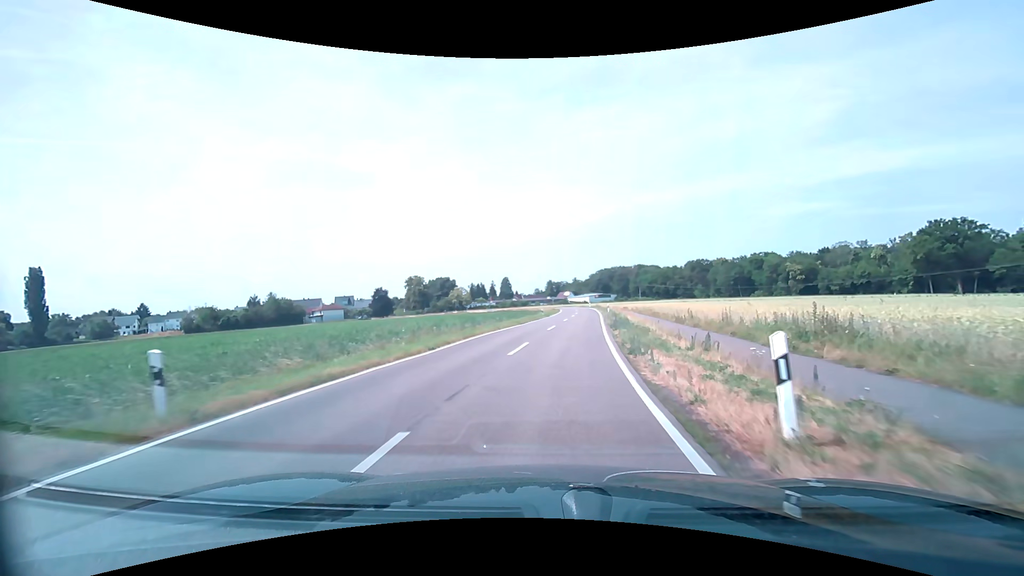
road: tertiary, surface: asphalt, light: Day
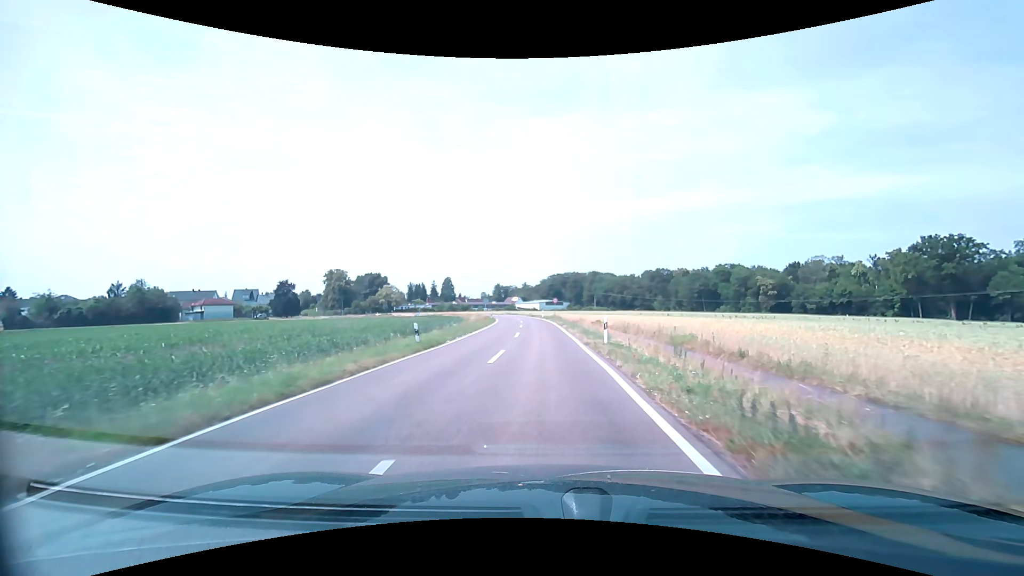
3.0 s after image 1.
(+2.6, +36.5) m; +6°
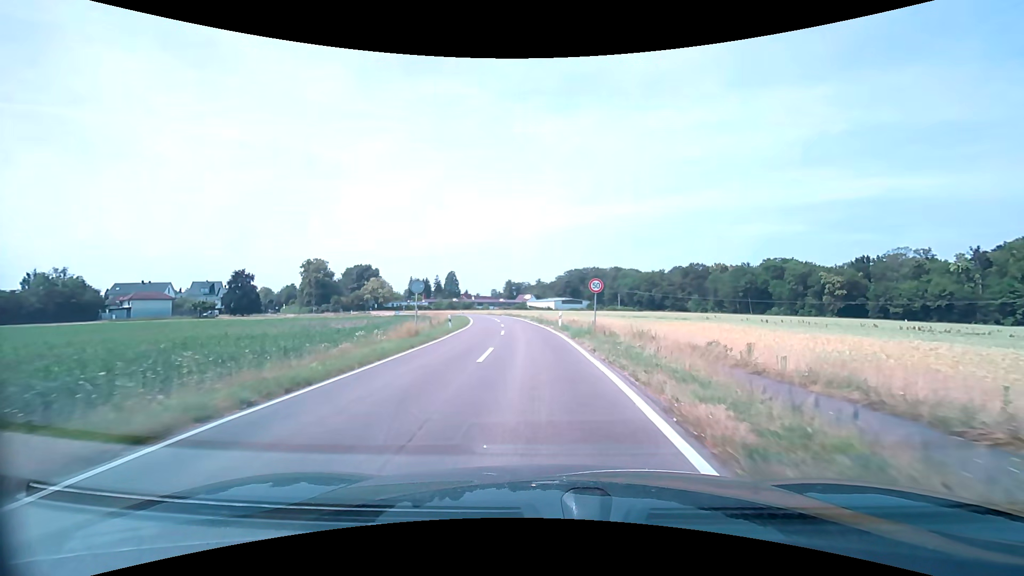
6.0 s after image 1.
(0.0, +36.5) m; -1°
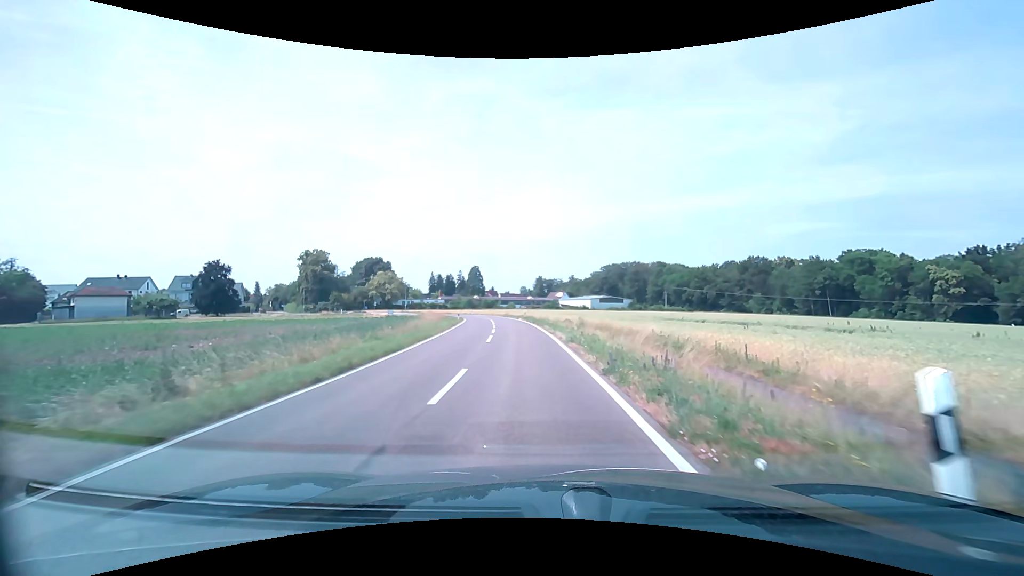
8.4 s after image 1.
(-0.8, +29.1) m; -3°
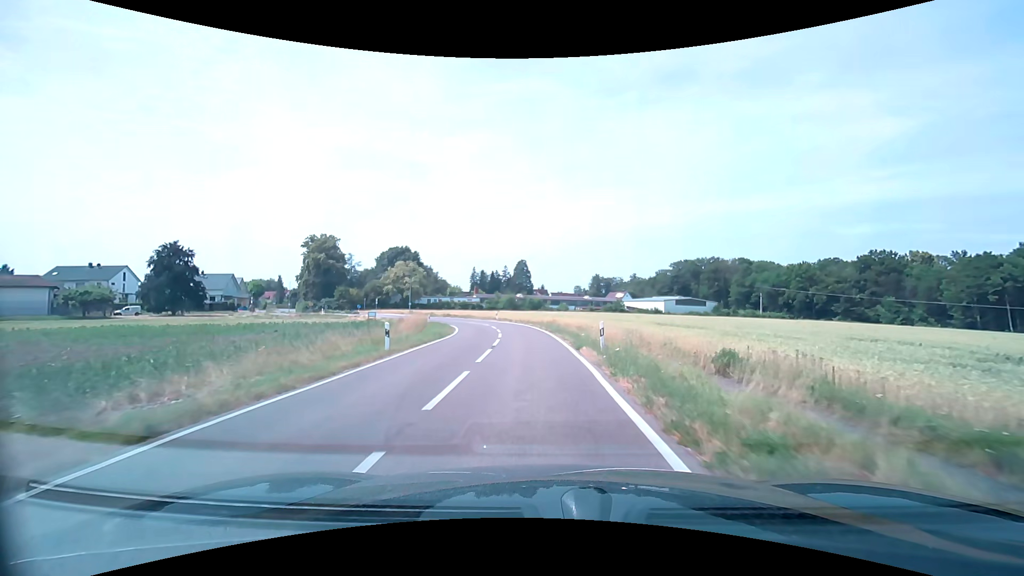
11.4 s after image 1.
(-2.1, +36.5) m; -6°
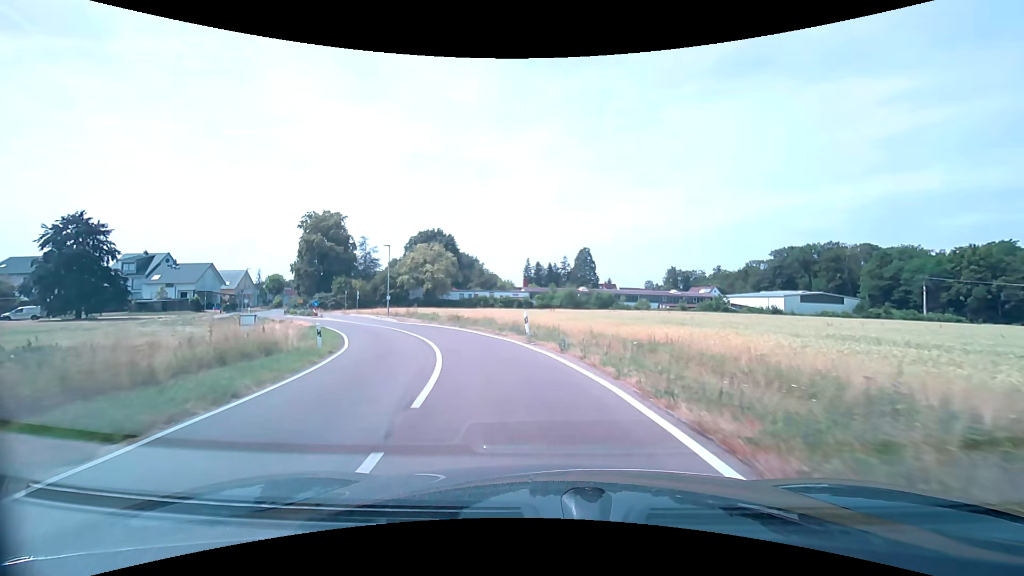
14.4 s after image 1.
(-1.9, +36.2) m; -7°
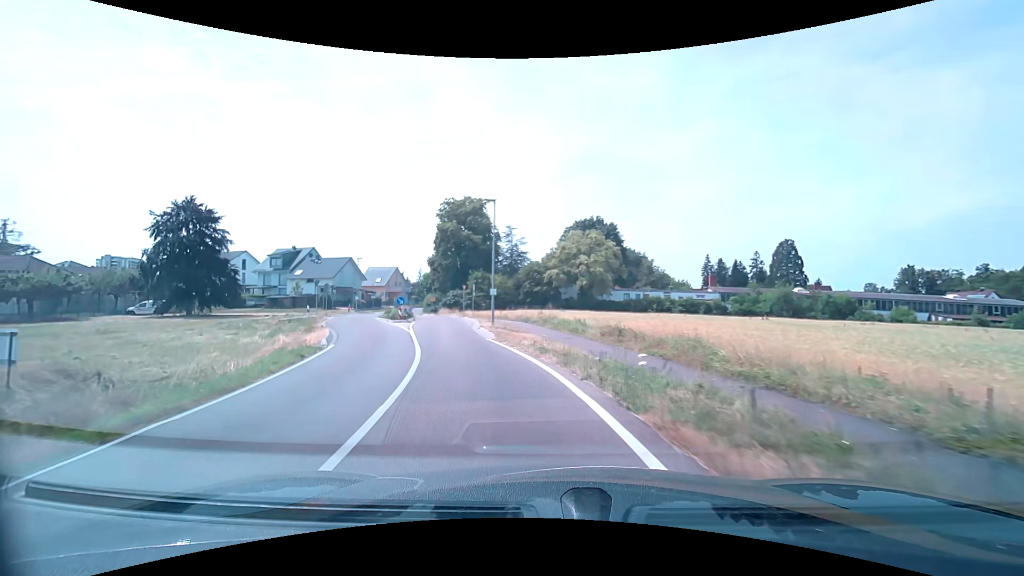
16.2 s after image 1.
(-2.5, +20.9) m; -17°
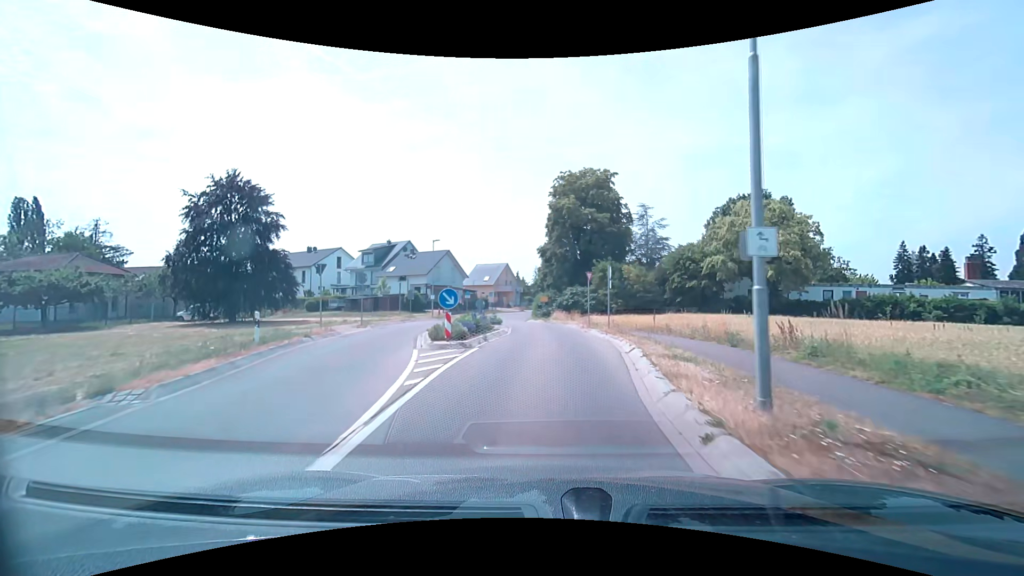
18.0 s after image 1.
(-3.3, +19.4) m; -15°
(0, +10) (0, +20) (-1, +30) (-2, +40) (-3, +50) (-3, +60) (-3, +70) (-1, +80) (0, +89) (+3, +99) m
